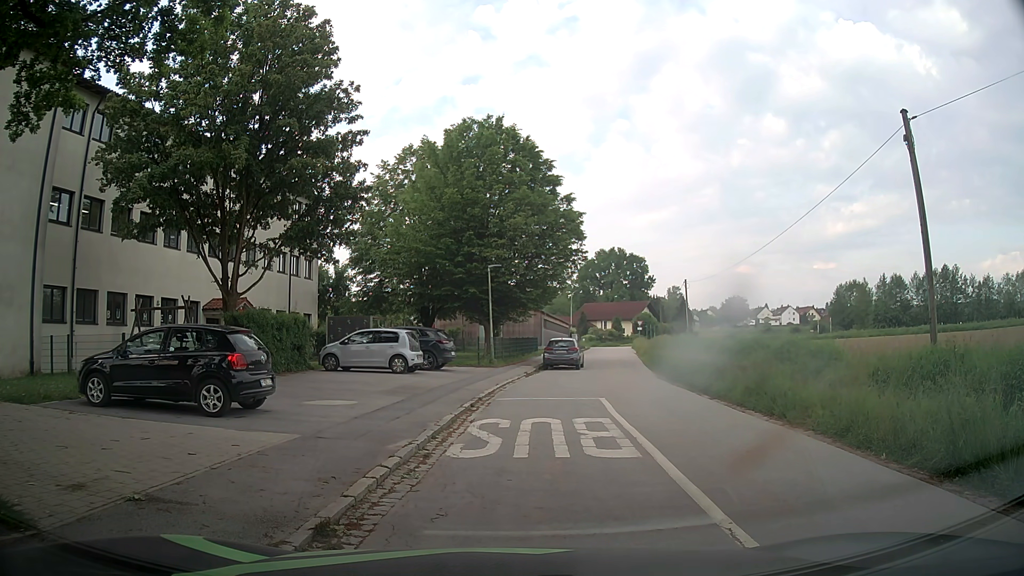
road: residential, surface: asphalt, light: Day
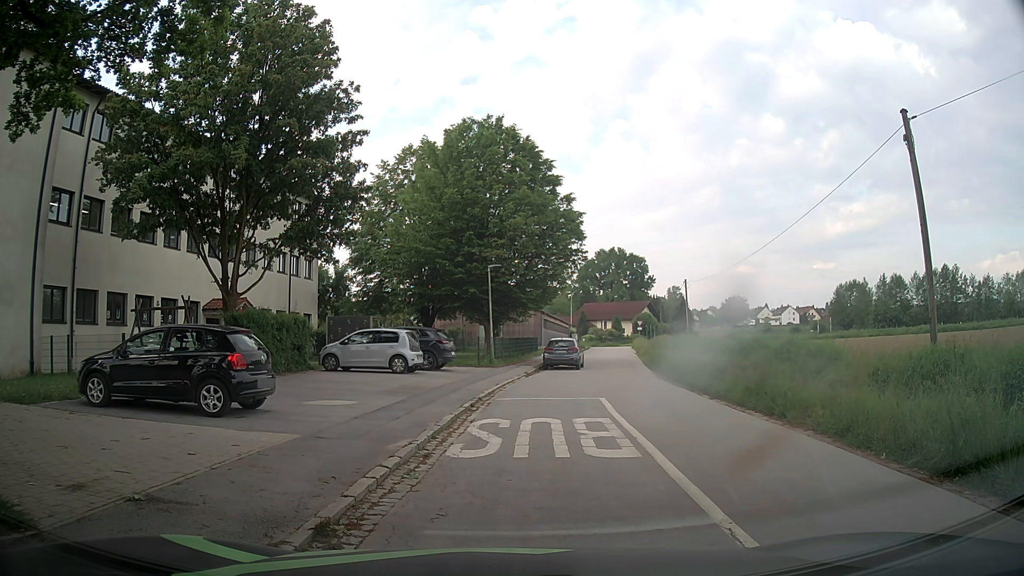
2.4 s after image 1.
(0.0, 0.0) m; 0°
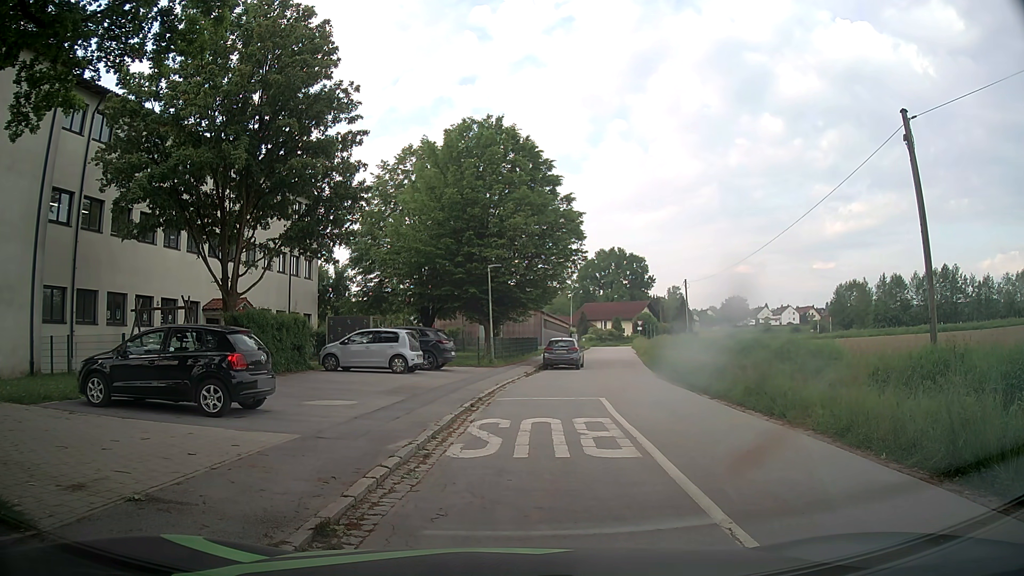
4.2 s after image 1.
(0.0, 0.0) m; 0°
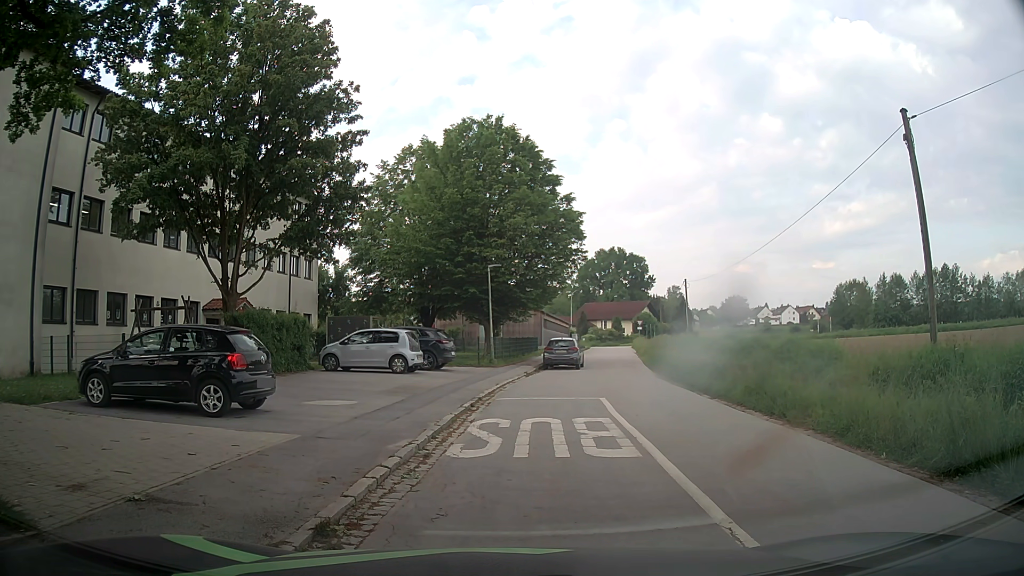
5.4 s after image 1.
(0.0, 0.0) m; 0°
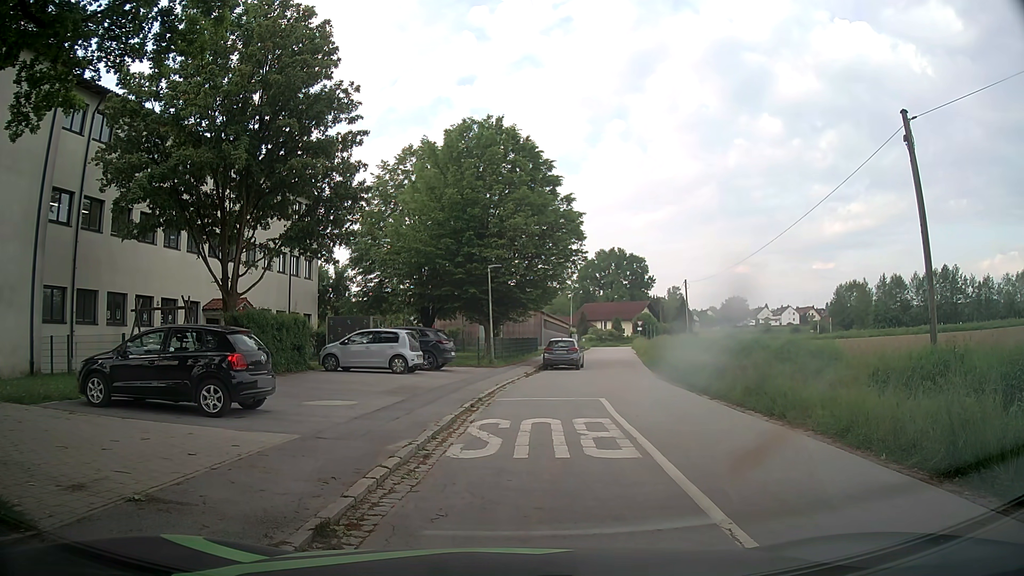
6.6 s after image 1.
(0.0, 0.0) m; 0°
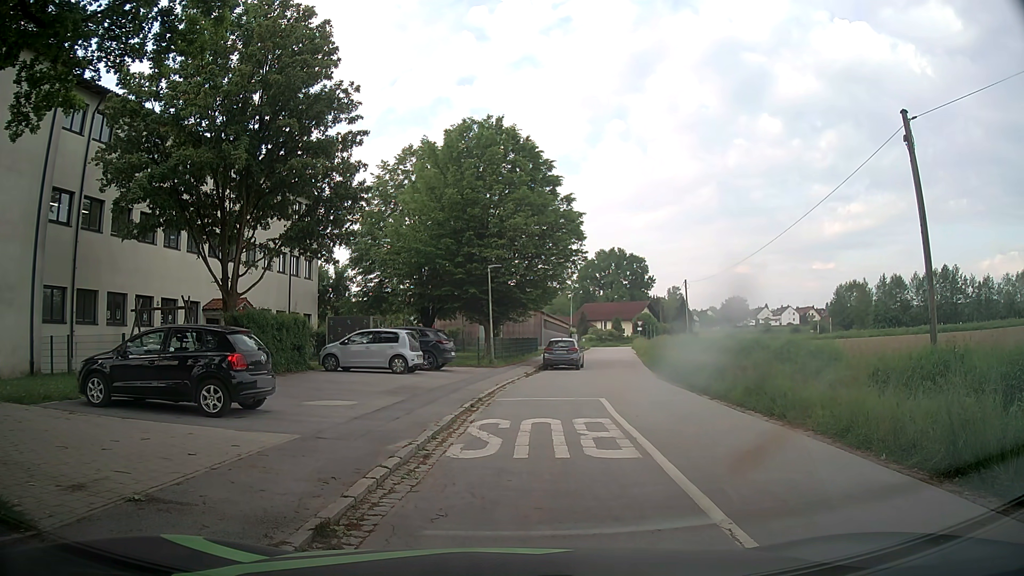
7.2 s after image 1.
(0.0, 0.0) m; 0°
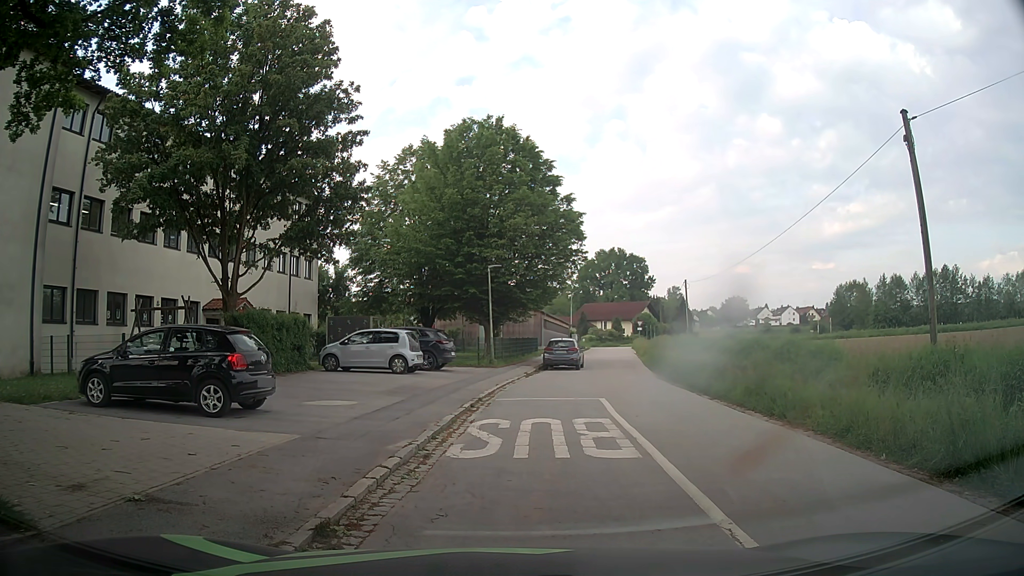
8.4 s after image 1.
(0.0, 0.0) m; 0°
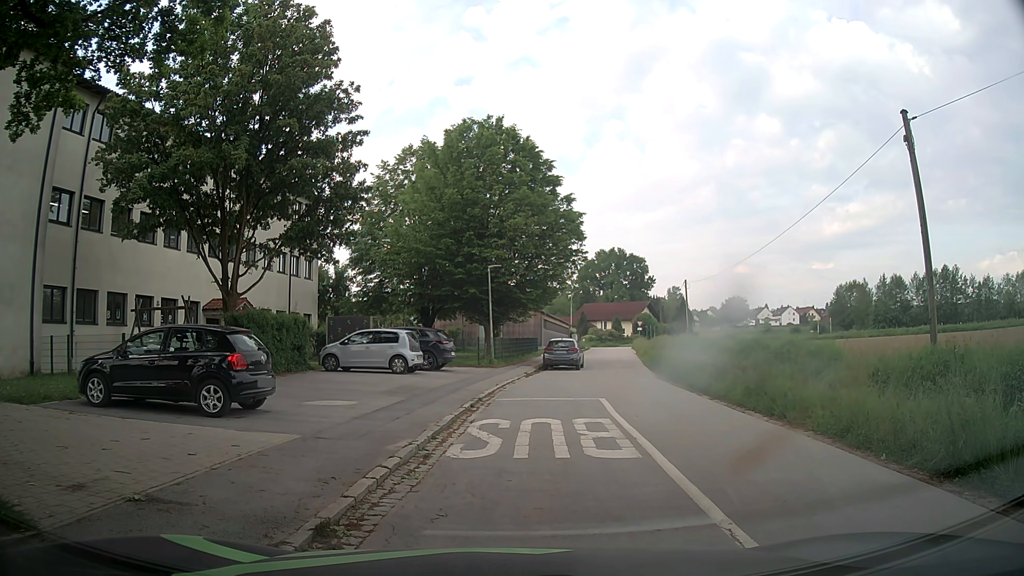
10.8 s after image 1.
(0.0, 0.0) m; 0°
